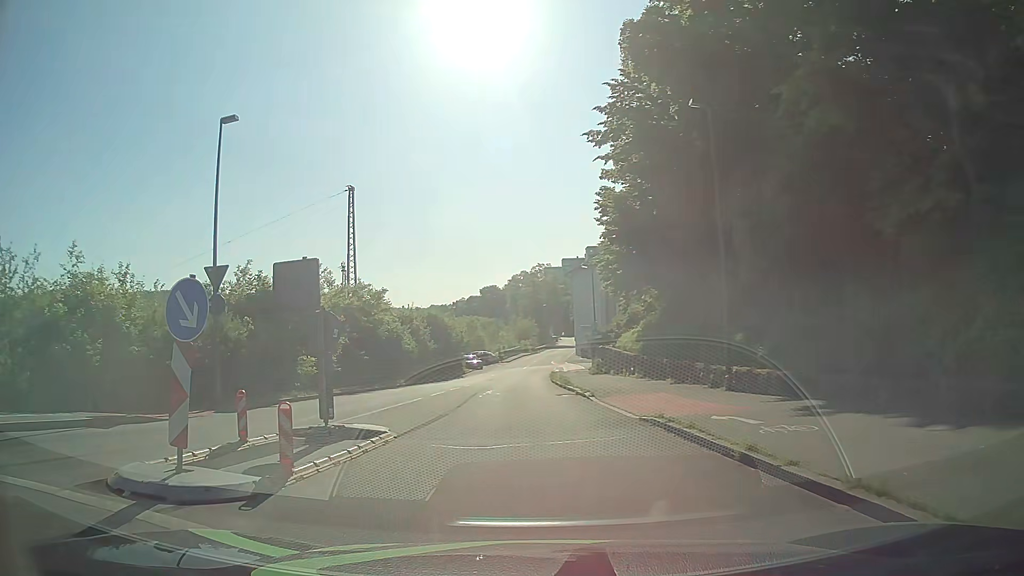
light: Day
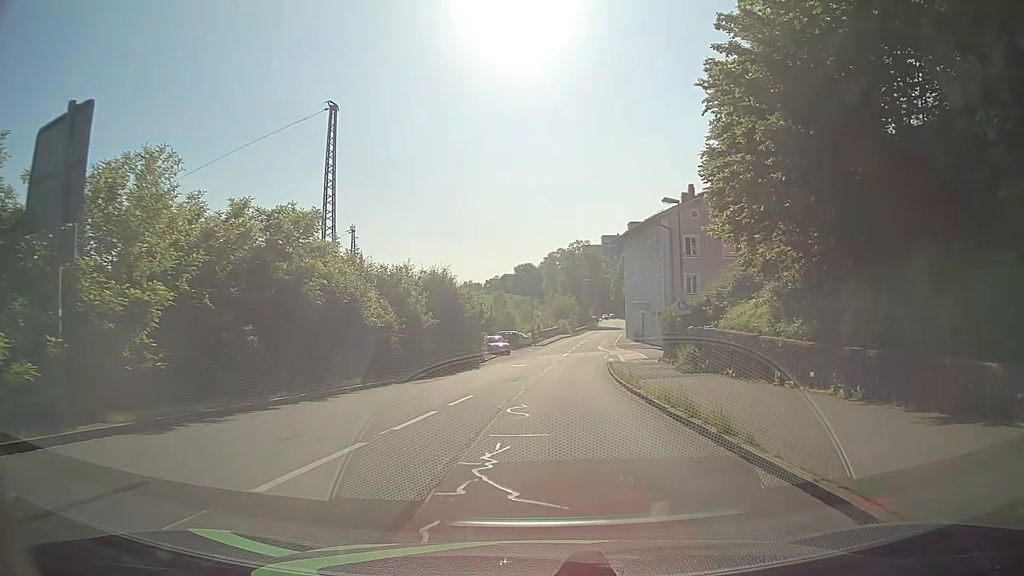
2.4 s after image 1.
(-0.4, +17.7) m; -1°
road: residential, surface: asphalt
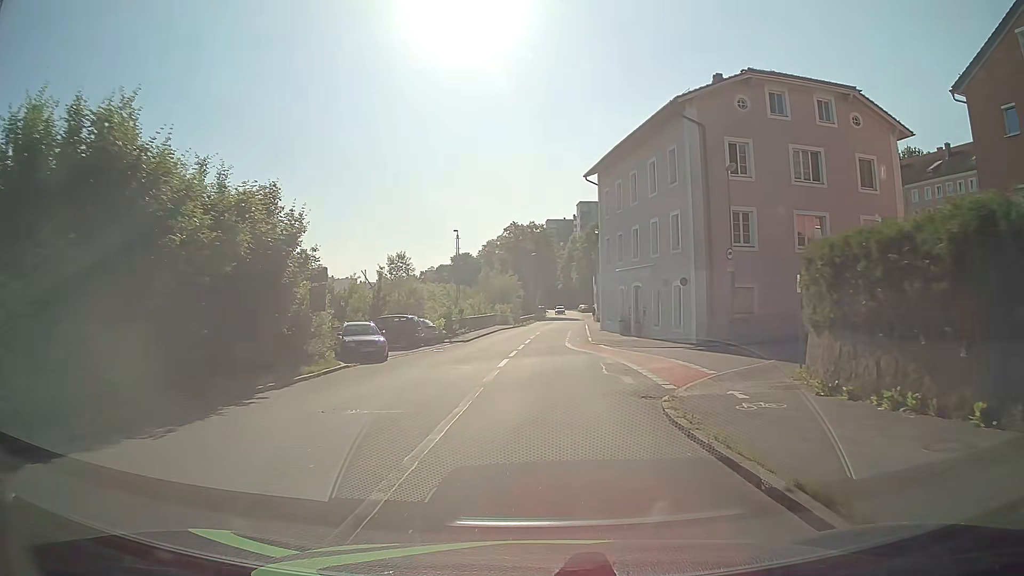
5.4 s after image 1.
(+0.9, +29.0) m; +4°
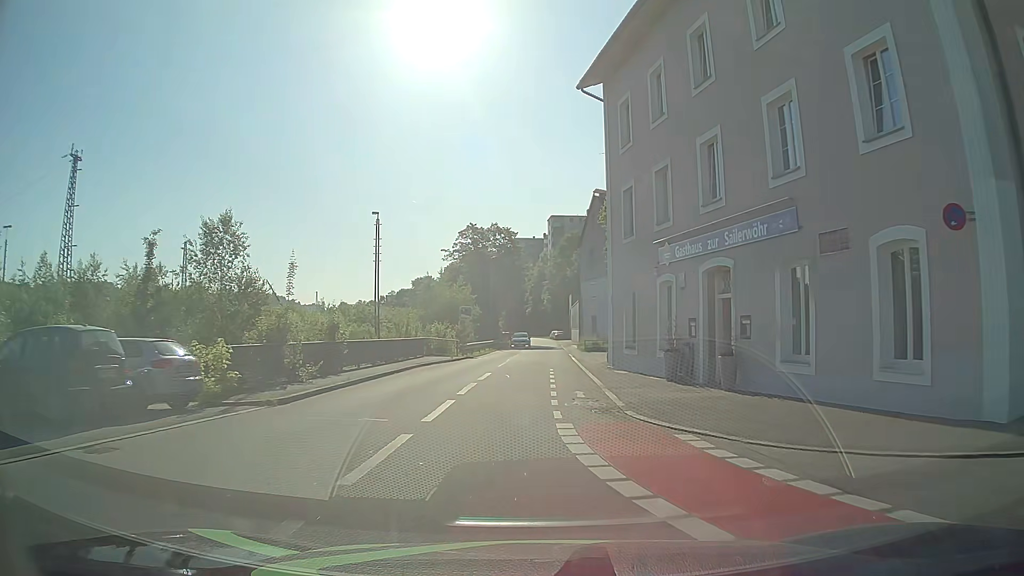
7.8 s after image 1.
(+0.7, +23.8) m; +3°
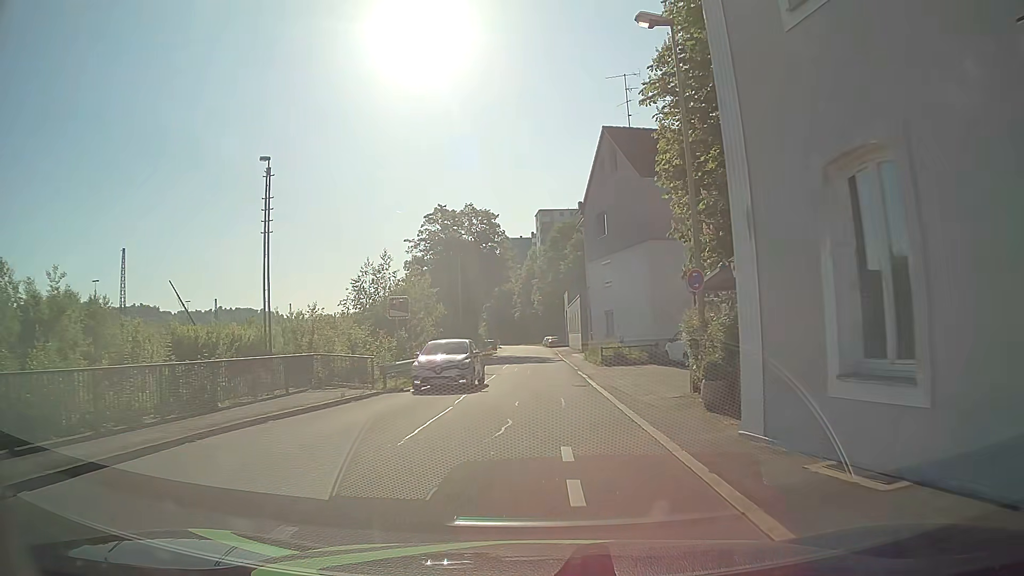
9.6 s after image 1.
(+0.1, +18.0) m; +1°
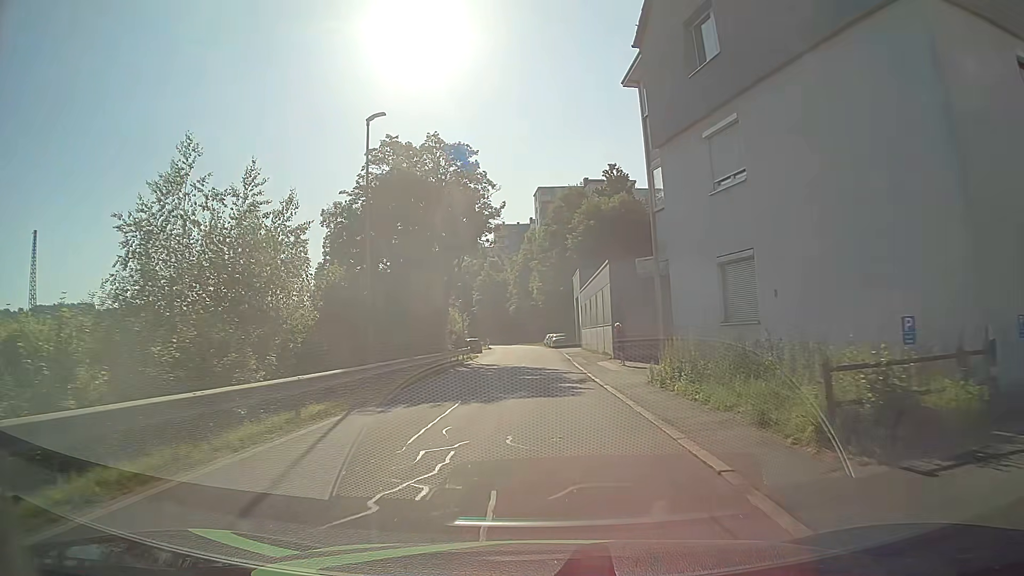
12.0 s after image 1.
(-0.1, +24.1) m; 0°
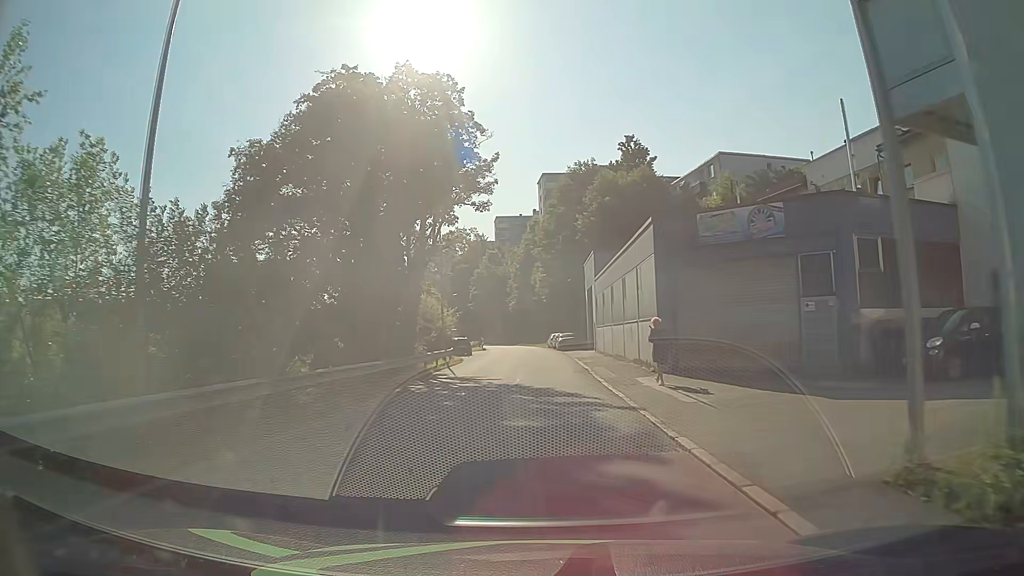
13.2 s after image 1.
(-0.1, +12.4) m; -1°
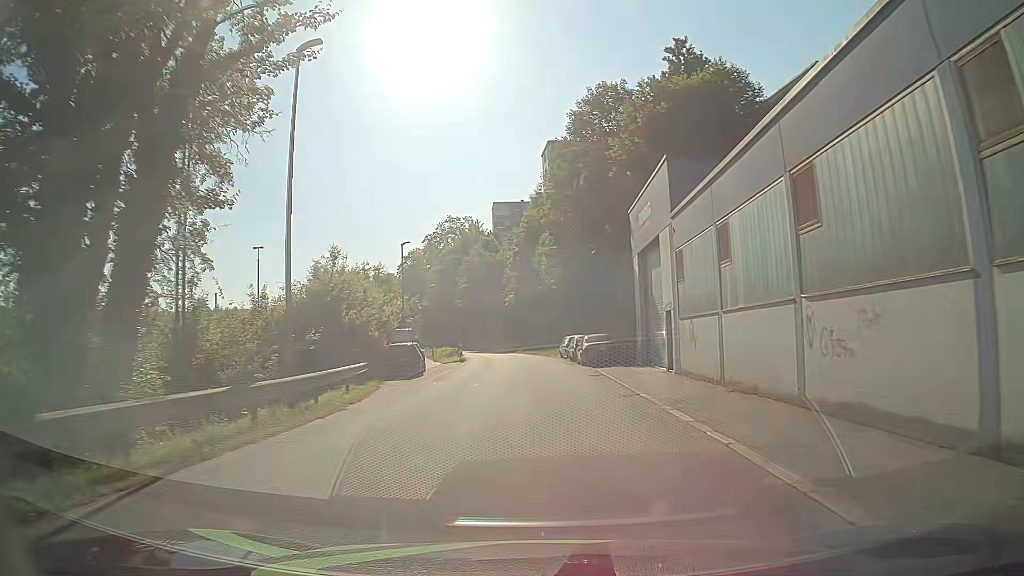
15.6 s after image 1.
(+0.2, +25.4) m; +1°
